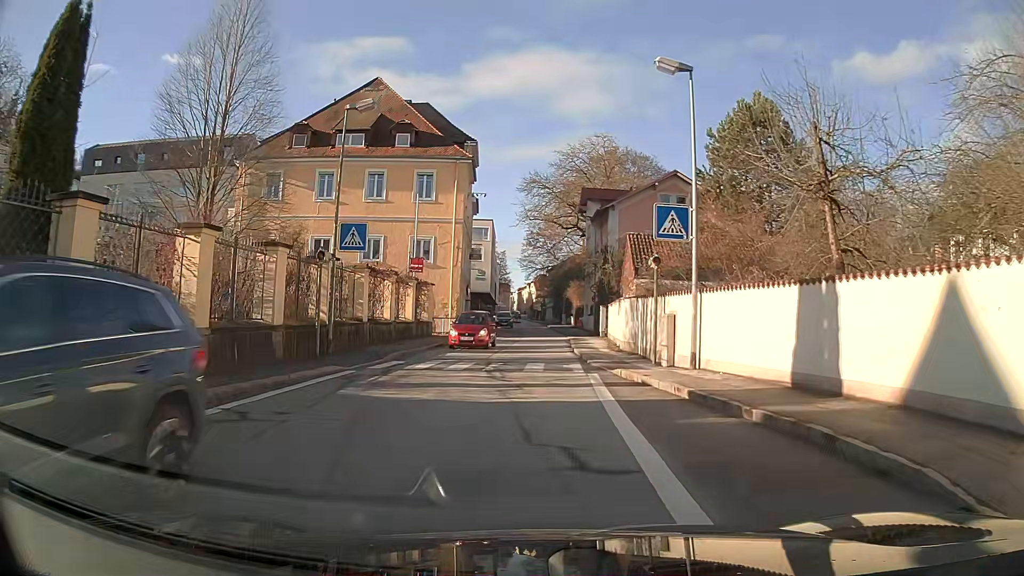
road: primary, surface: asphalt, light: Day
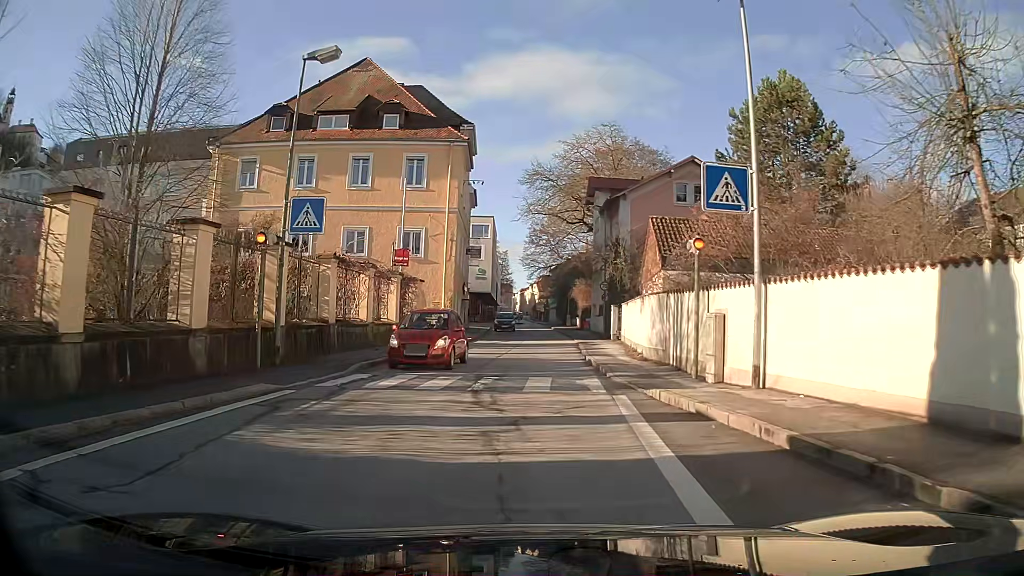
(0.0, +4.6) m; 0°
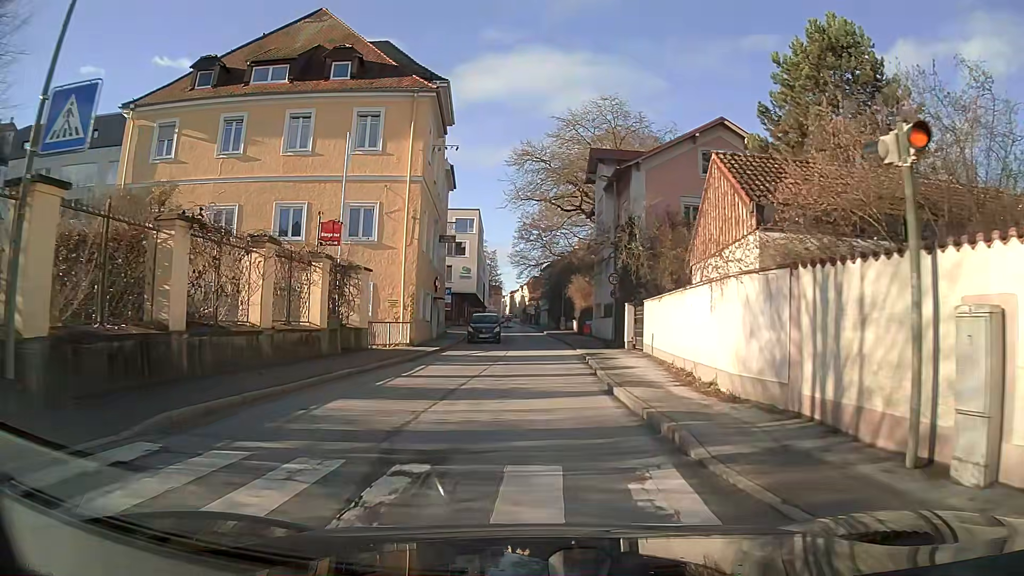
(0.0, +9.2) m; +1°
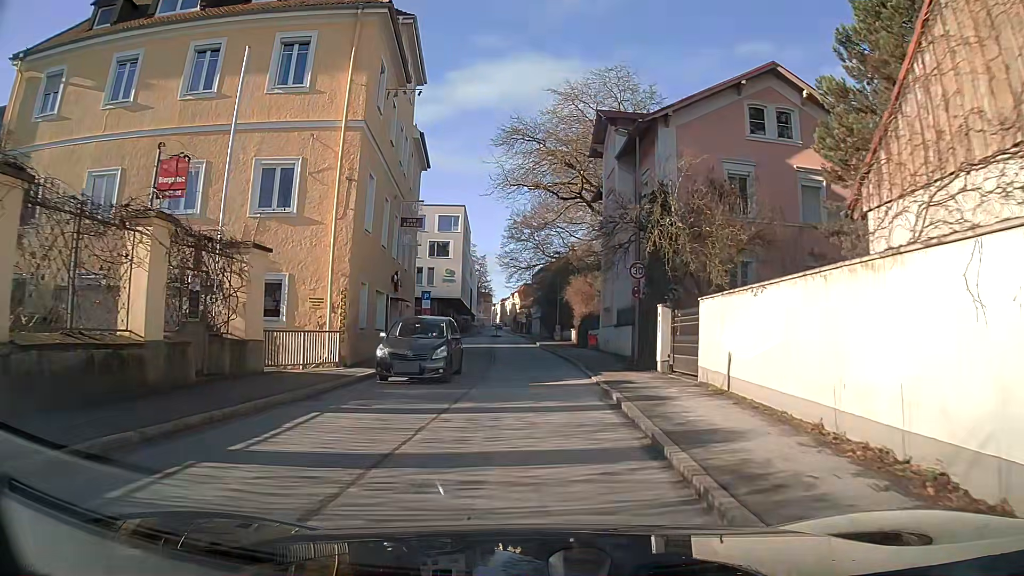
(0.0, +9.2) m; 0°
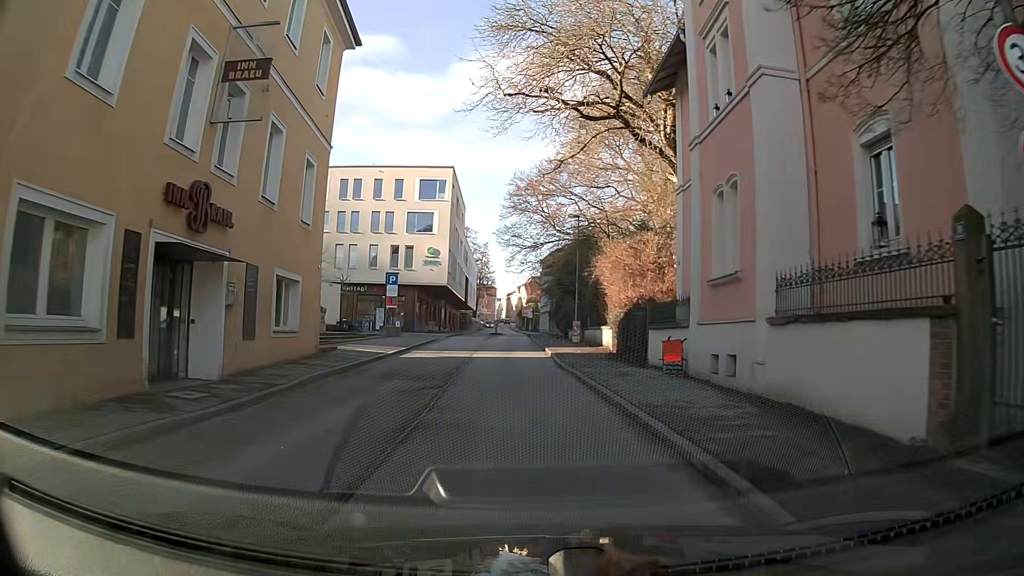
(0.0, +18.4) m; -1°
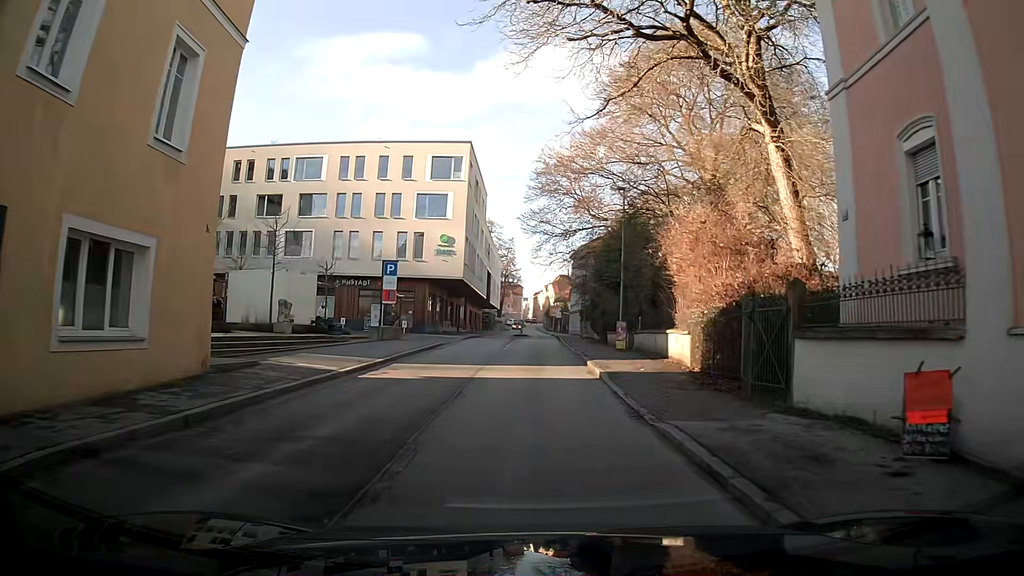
(-0.1, +9.2) m; -1°
